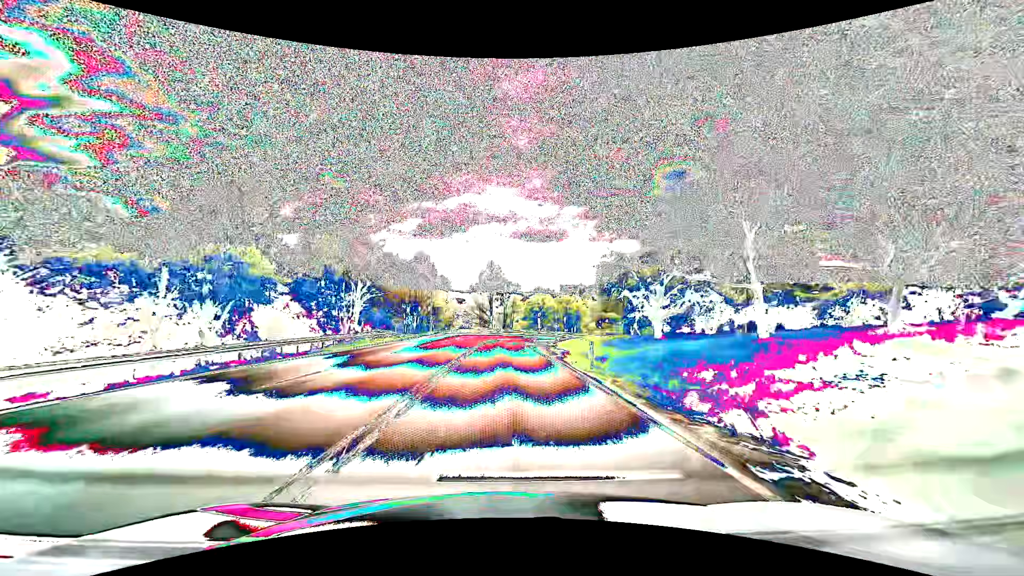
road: primary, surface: asphalt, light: Day
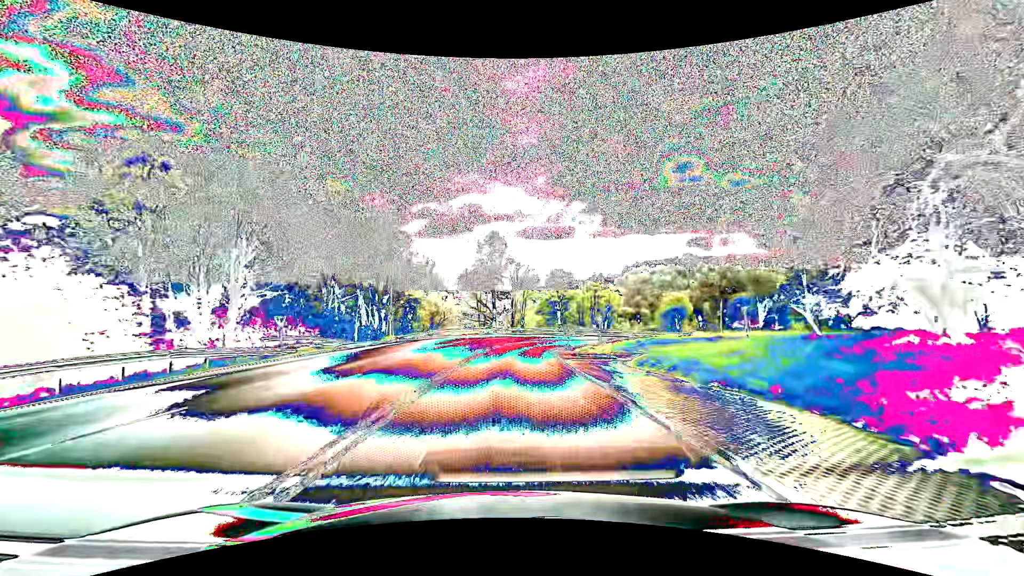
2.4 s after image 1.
(-0.3, +30.7) m; -1°
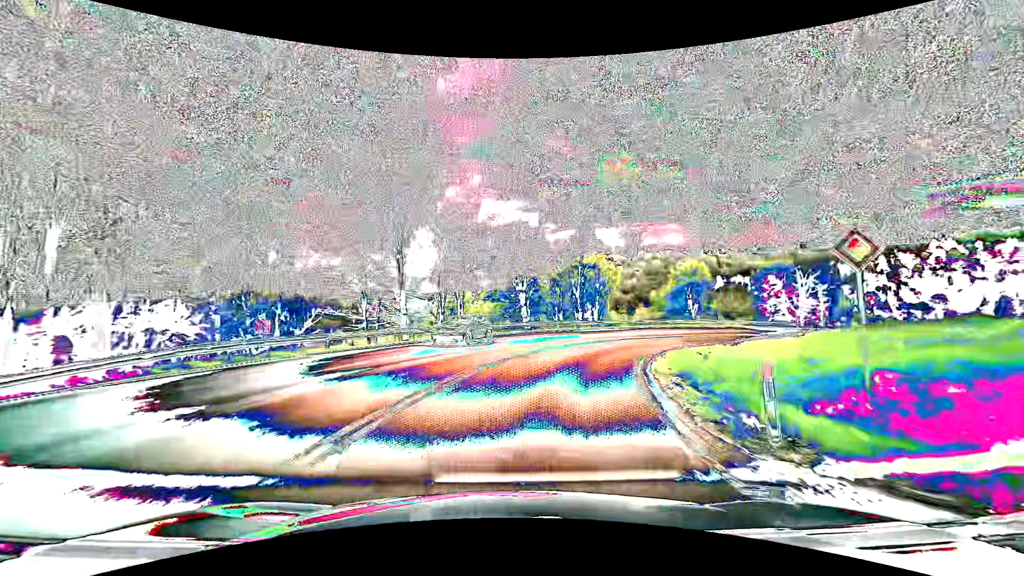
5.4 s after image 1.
(+1.1, +38.3) m; +7°
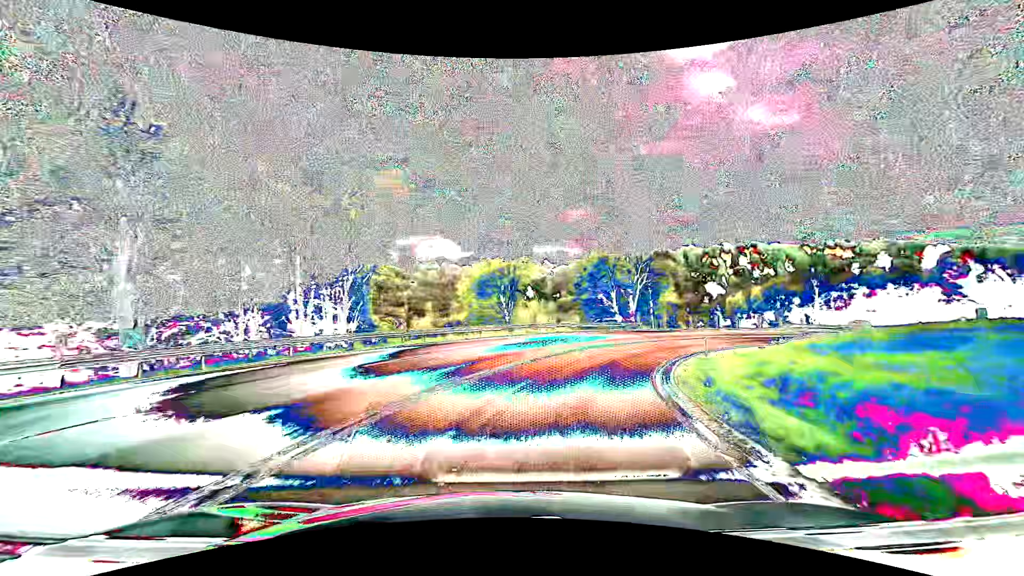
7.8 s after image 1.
(+6.0, +29.5) m; +25°
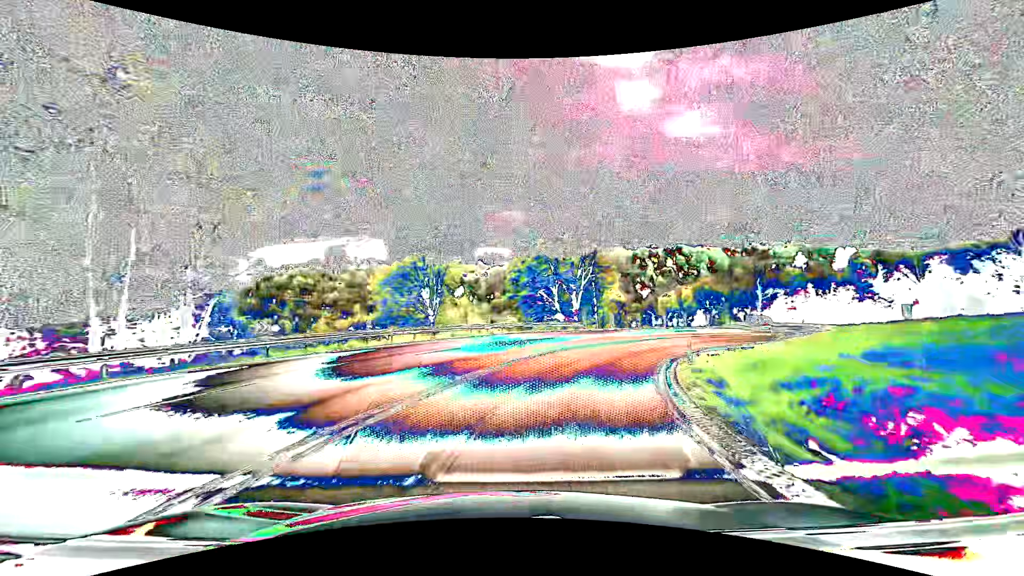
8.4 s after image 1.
(+0.5, +7.5) m; +6°
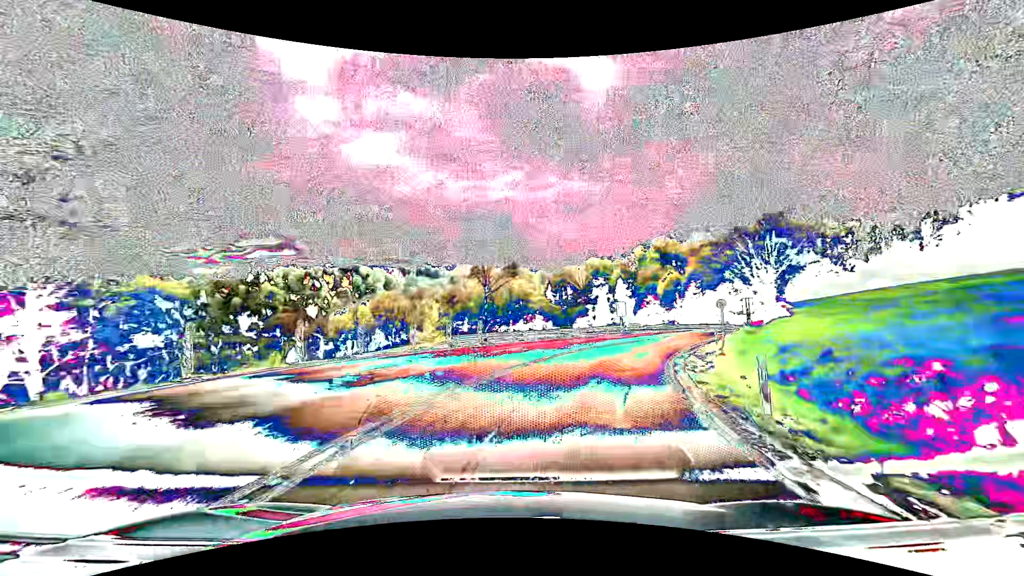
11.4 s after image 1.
(+12.3, +34.9) m; +37°
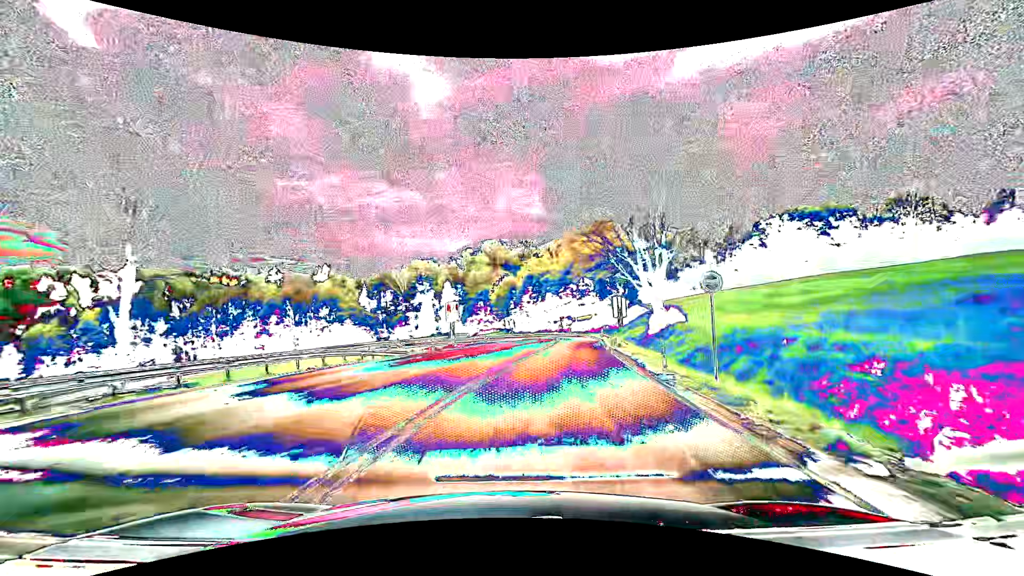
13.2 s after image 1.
(+3.7, +22.3) m; +20°
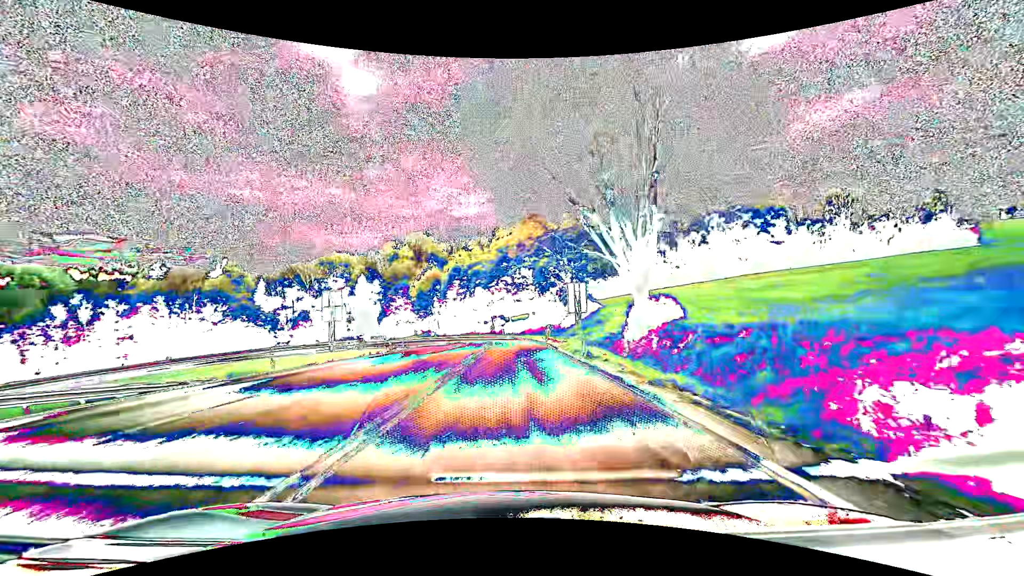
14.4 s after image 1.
(+1.3, +15.2) m; +8°
(0, +10) (0, +20) (+1, +30) (+1, +40) (0, +50) (-1, +60) (-2, +70) (-5, +79) (-10, +88) (-16, +96) m
